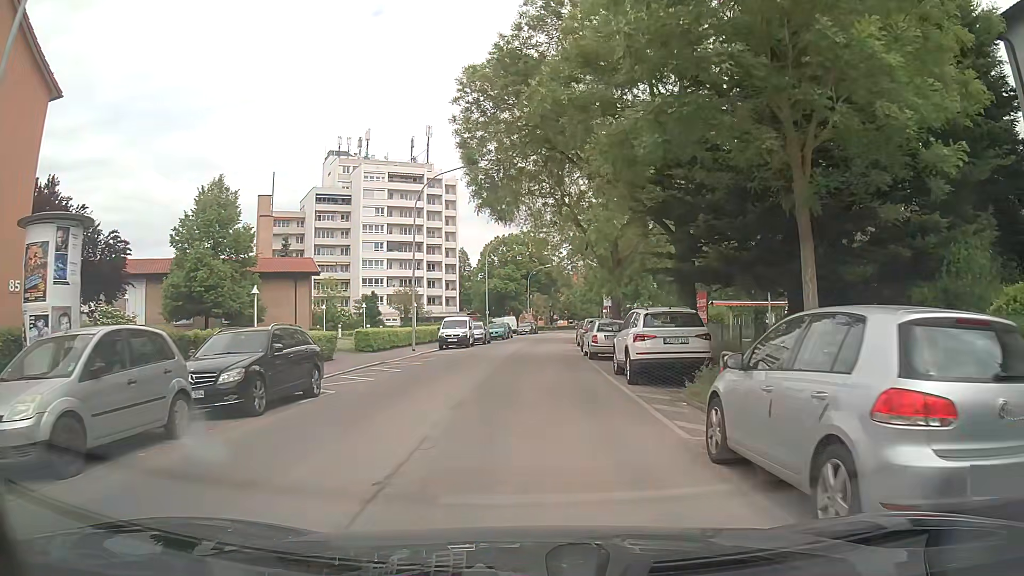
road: tertiary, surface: asphalt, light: Day
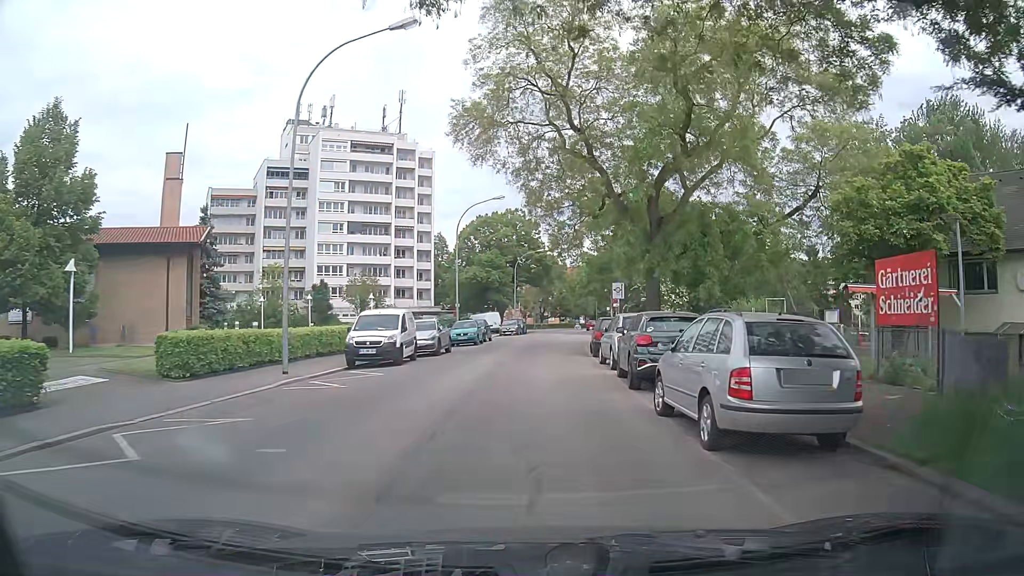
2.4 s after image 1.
(+0.1, +17.6) m; 0°
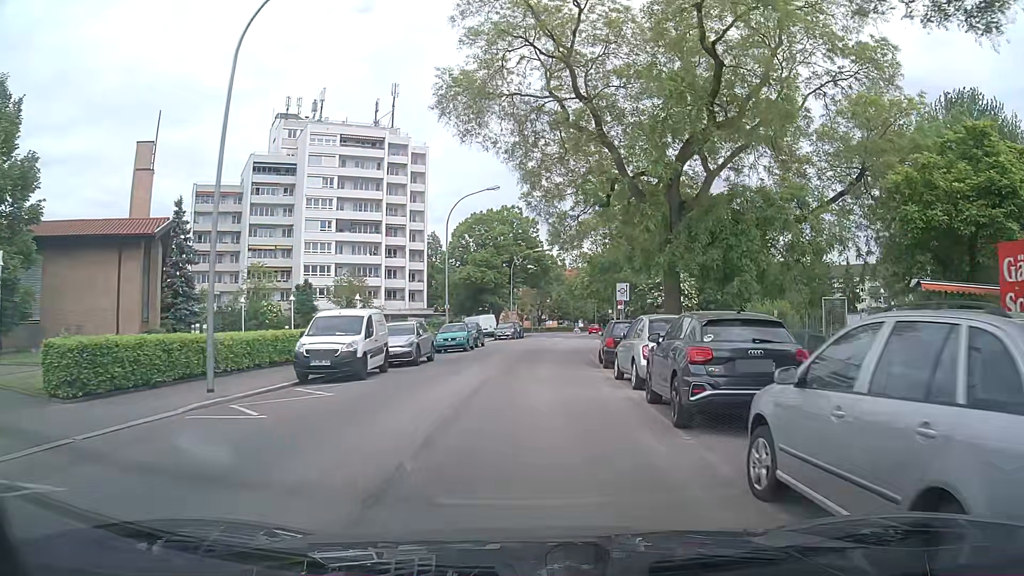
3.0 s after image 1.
(+0.1, +4.4) m; +2°
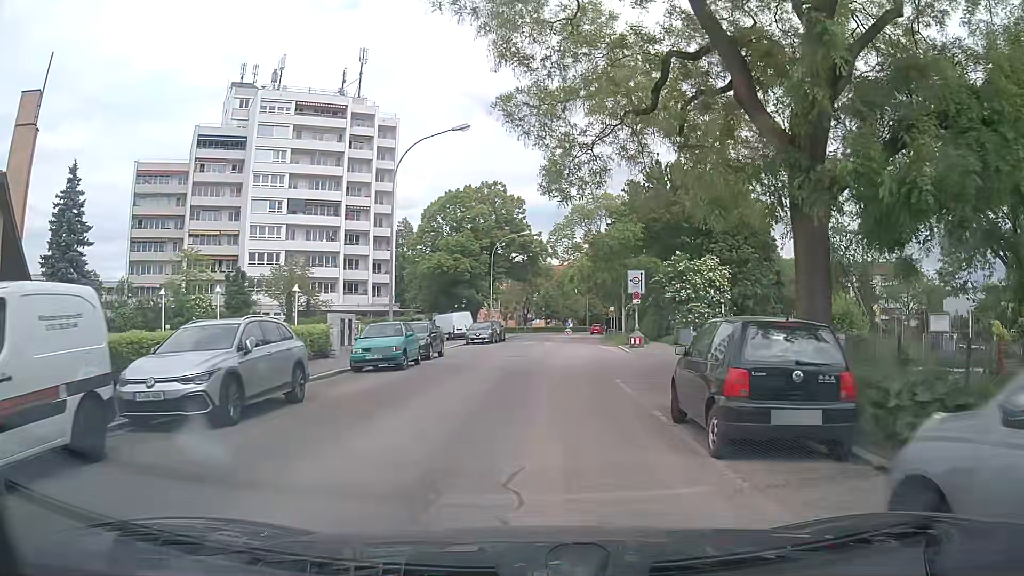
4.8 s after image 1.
(+0.1, +13.3) m; +1°
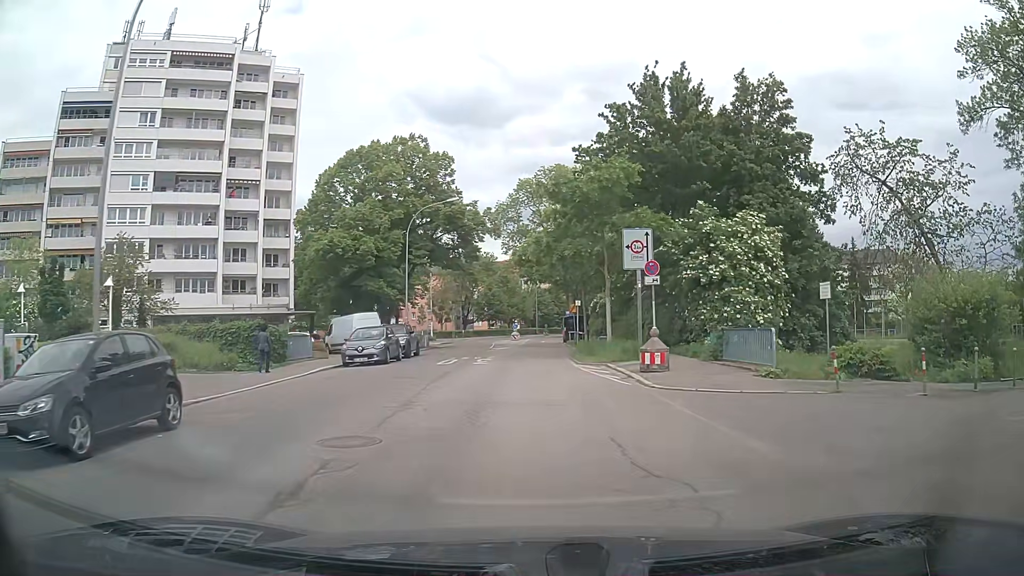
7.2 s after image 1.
(+0.8, +18.0) m; +6°
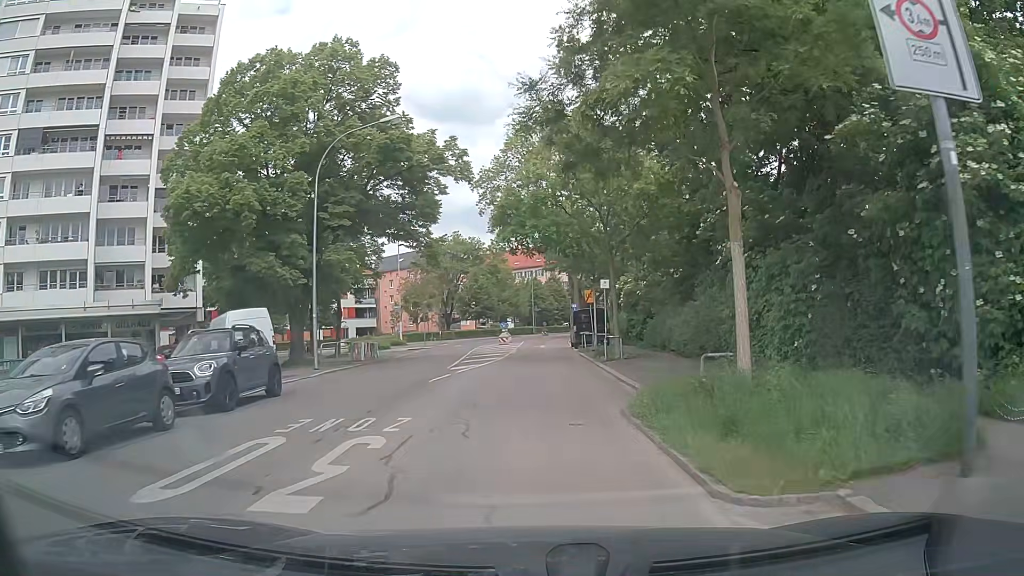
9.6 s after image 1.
(-0.1, +17.9) m; -1°
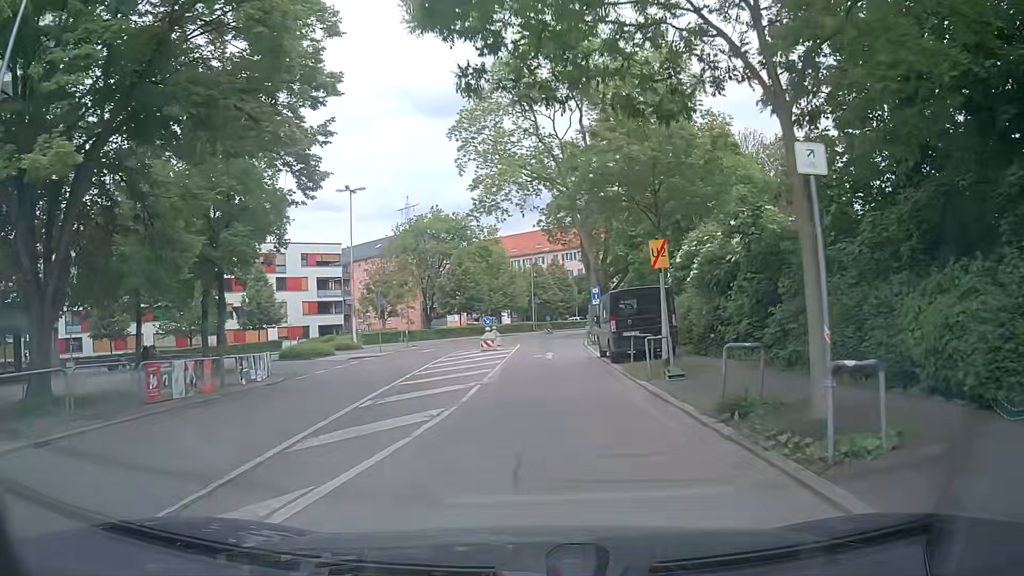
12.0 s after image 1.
(0.0, +18.0) m; 0°
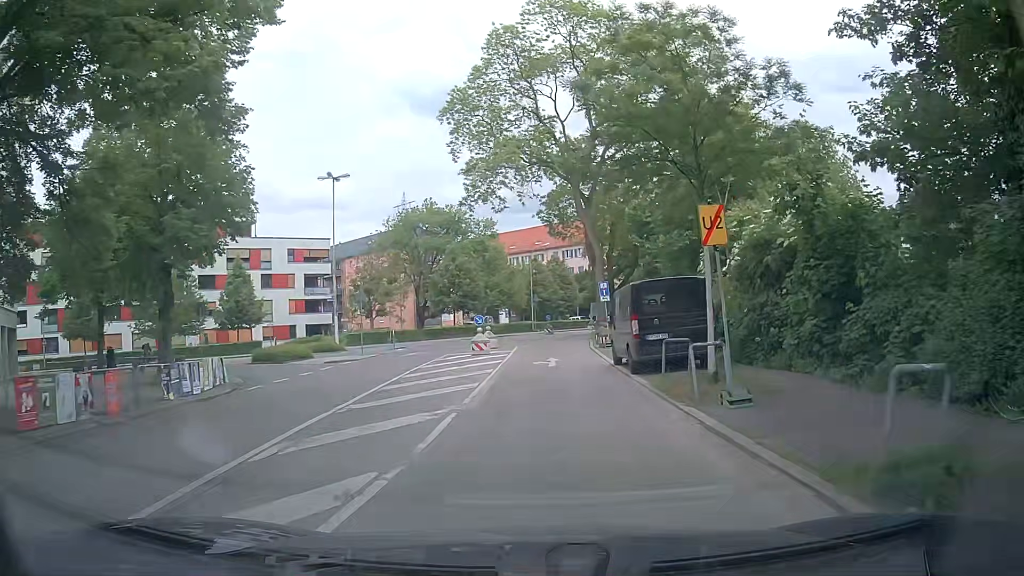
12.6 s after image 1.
(0.0, +4.5) m; -1°
(0, +10) (+1, +20) (+1, +30) (+2, +40) (+4, +50) (+6, +59) (+10, +69) (+15, +77) (+21, +86) (+27, +93) m
